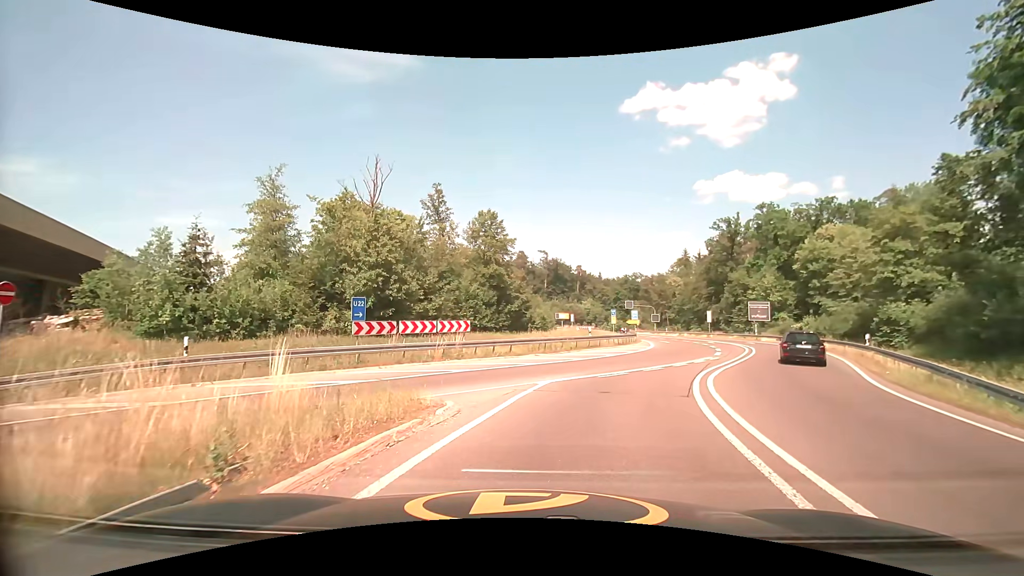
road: trunk_link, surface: asphalt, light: Day
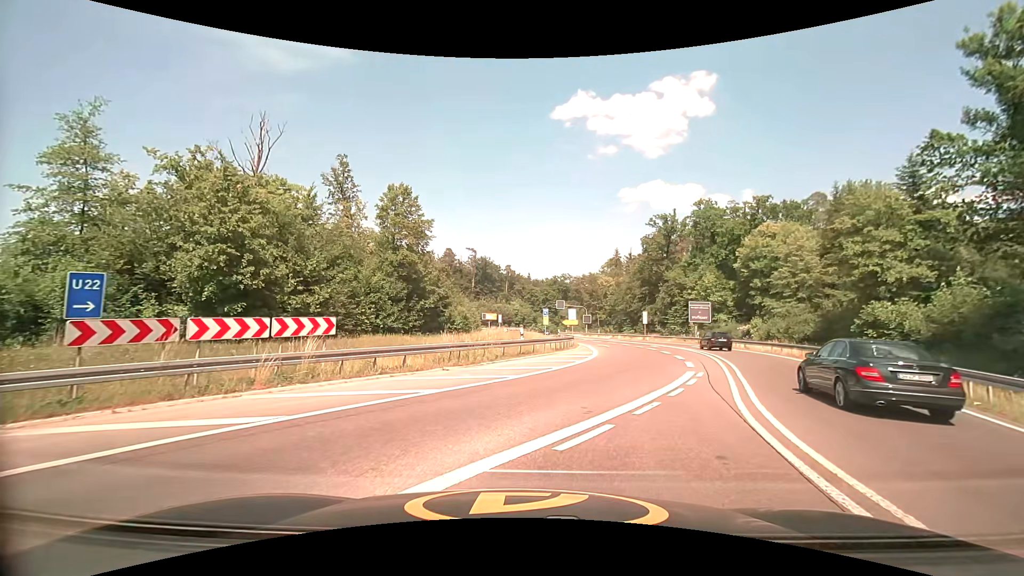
(+0.5, +8.6) m; +7°
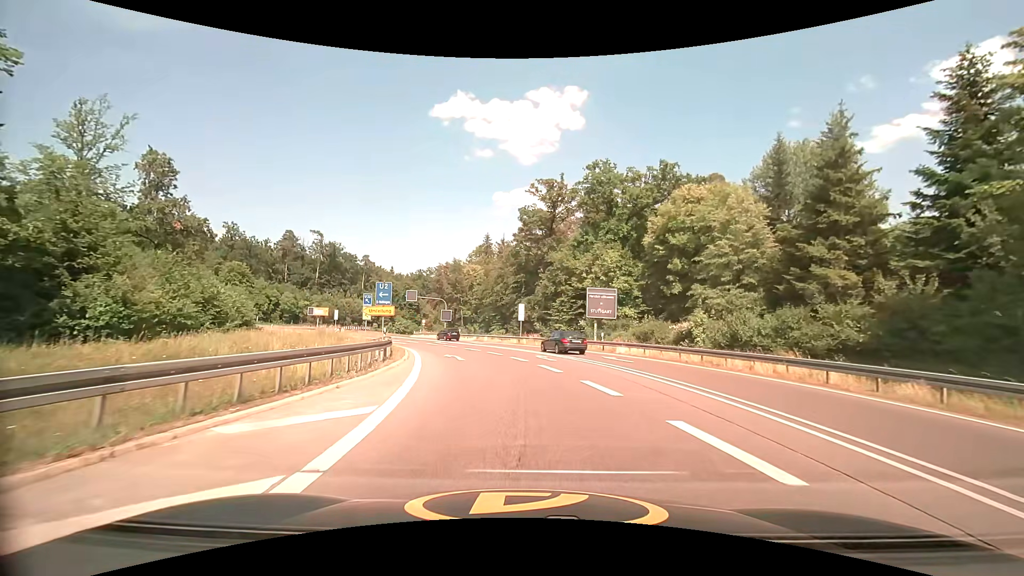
(+4.2, +22.6) m; +15°
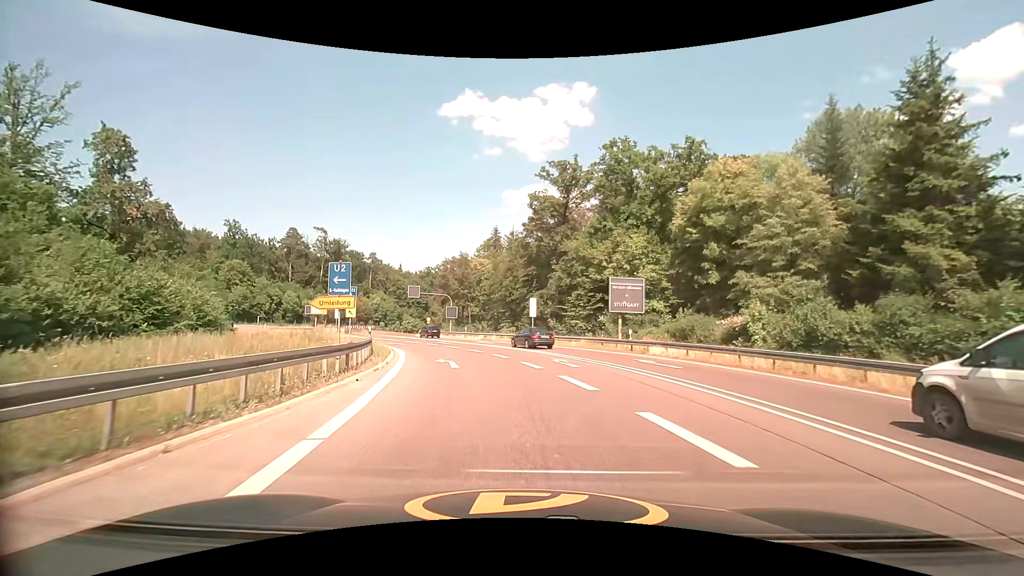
(0.0, +5.7) m; -1°
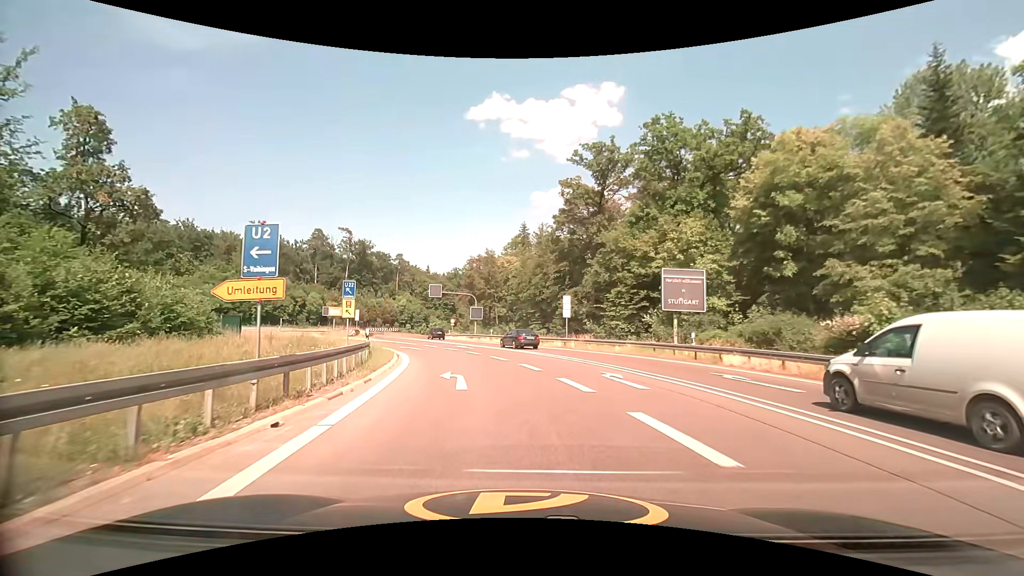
(-0.1, +5.8) m; -4°
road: secondary
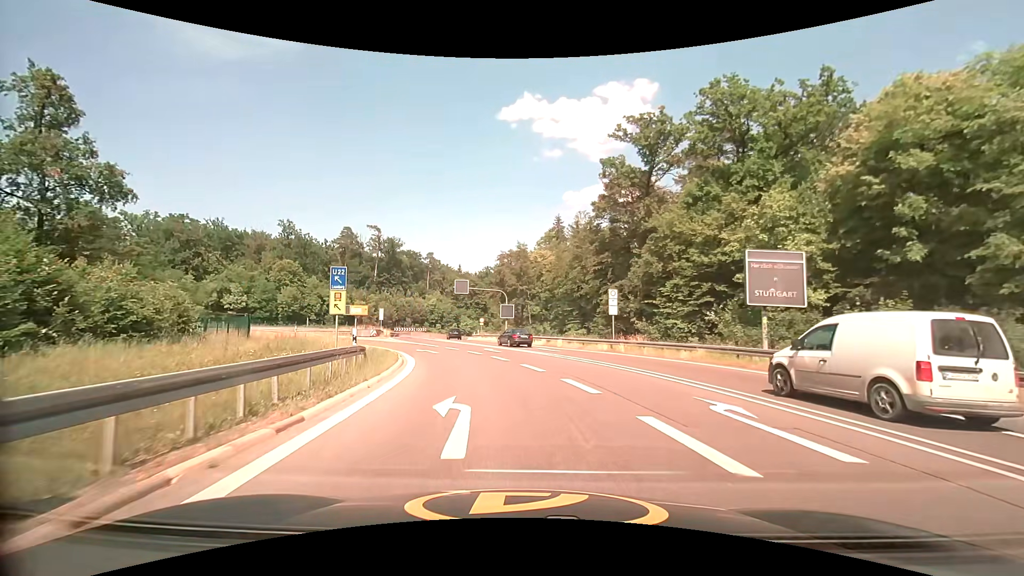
(-0.1, +6.2) m; -3°
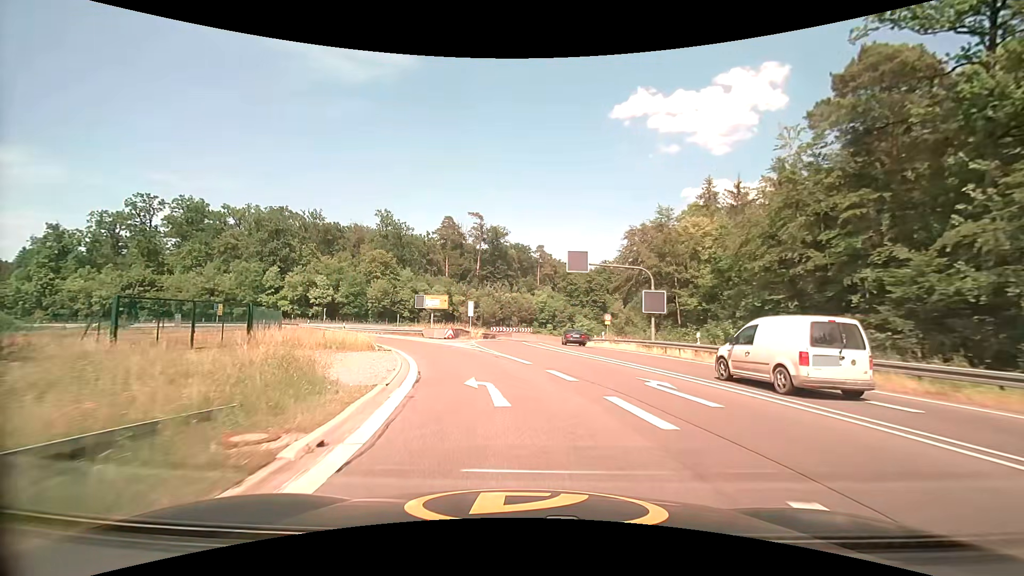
(-2.5, +21.2) m; -13°
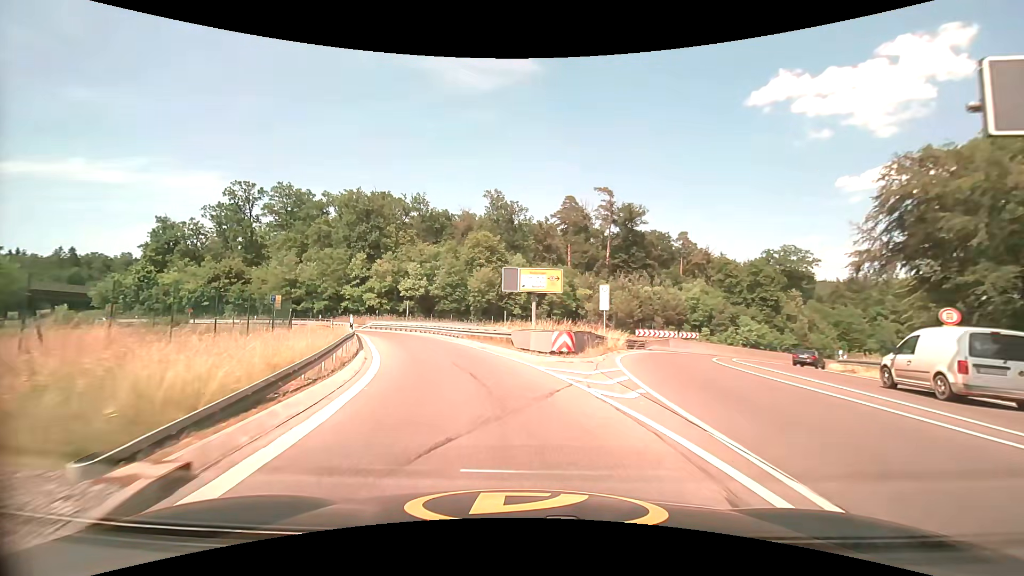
(-2.5, +23.3) m; -14°
(-1, +10) (-2, +20) (-5, +29) (-9, +39) (-14, +47) (-20, +55) (-28, +62) (-36, +67) (-46, +70) (-55, +72) m
